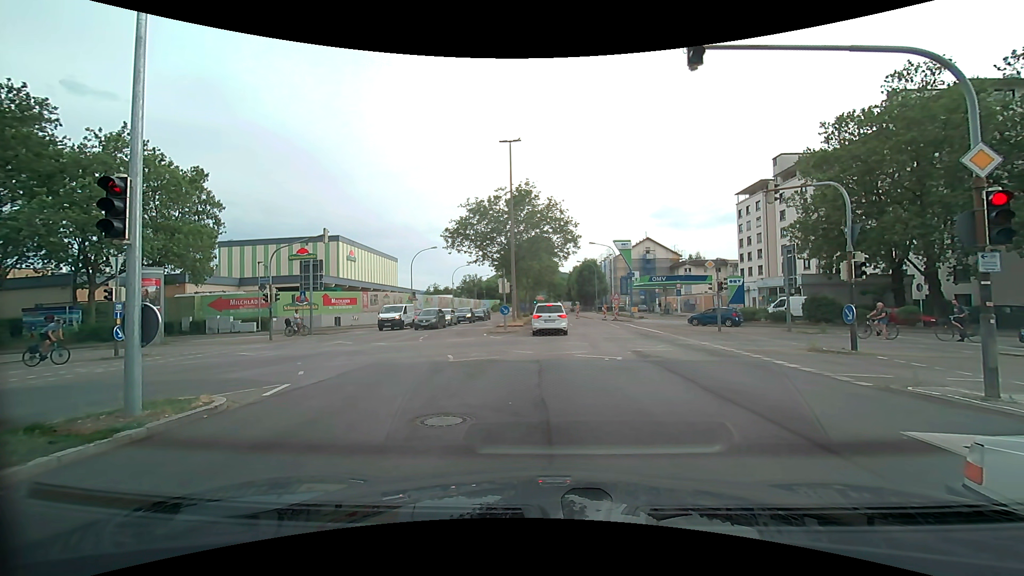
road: secondary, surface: asphalt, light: Day
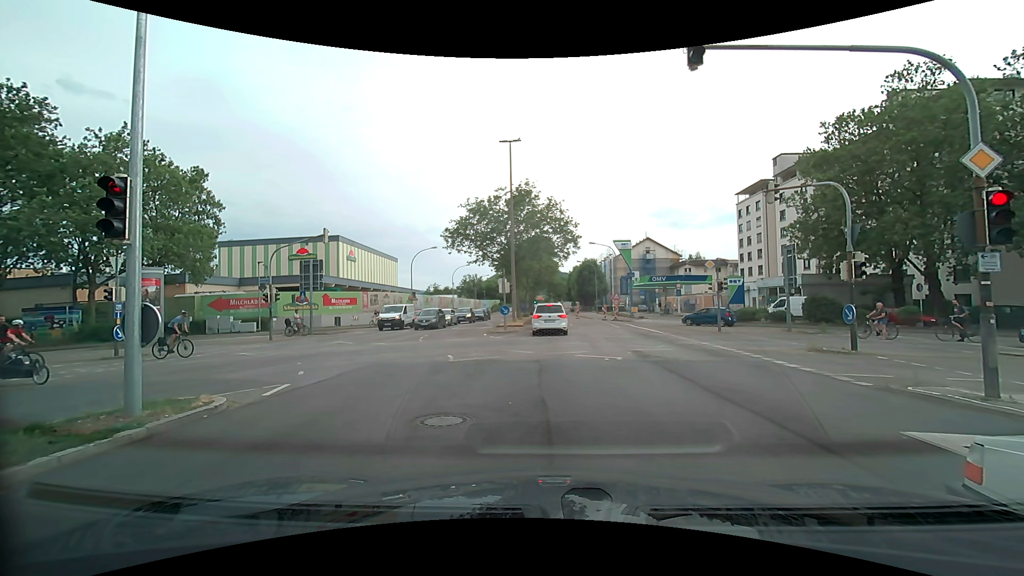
(0.0, 0.0) m; 0°
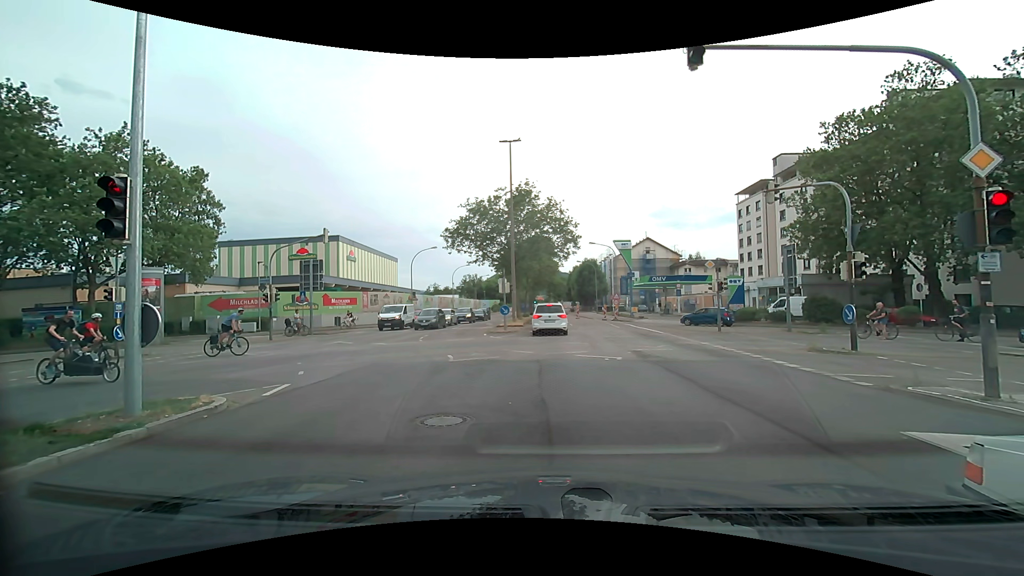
(0.0, 0.0) m; 0°
(0, +10) (+1, +20) (+1, +30) (+1, +40) (+1, +50) (+1, +60) (+1, +70) (+1, +80) (+1, +90) (+2, +100) m
